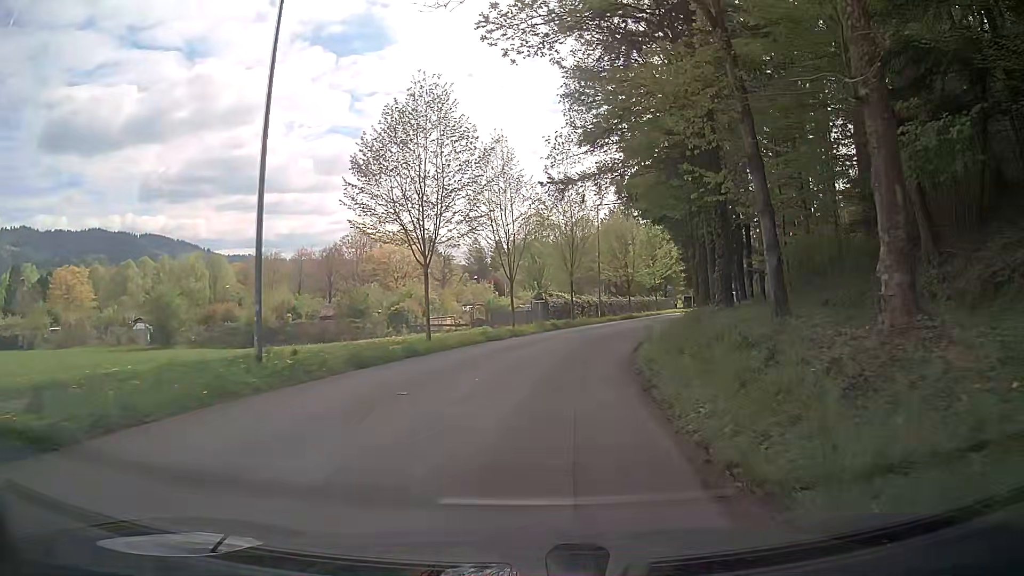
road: unclassified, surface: asphalt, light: Day
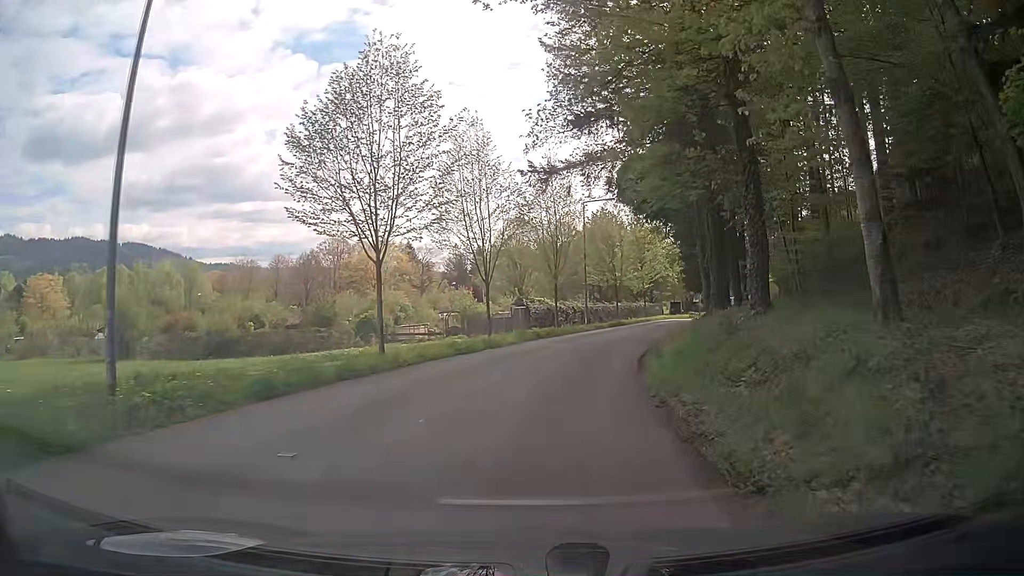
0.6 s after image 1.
(+0.1, +4.5) m; +1°
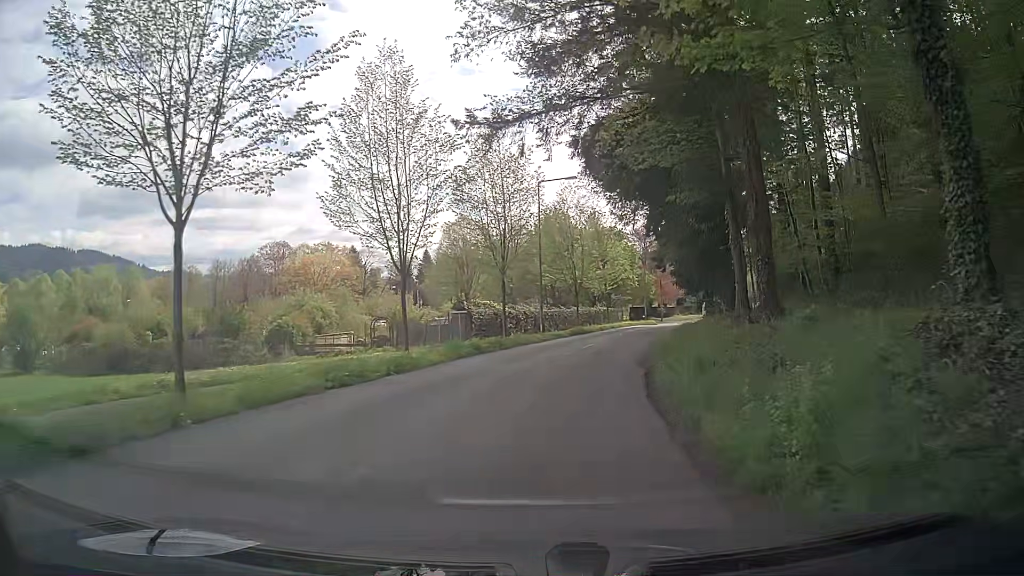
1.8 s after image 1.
(+0.4, +9.0) m; +4°
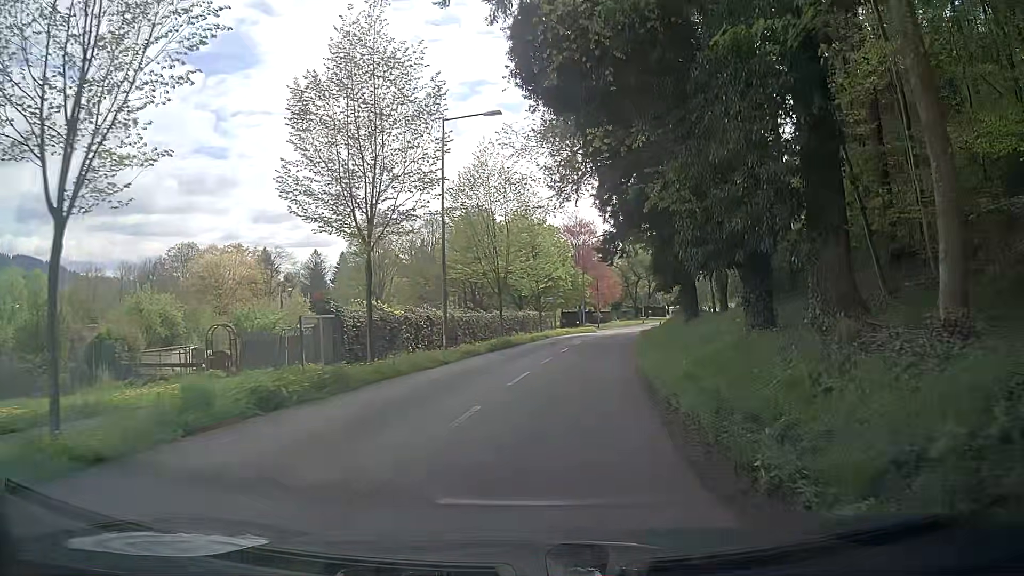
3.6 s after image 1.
(+0.9, +13.2) m; +6°
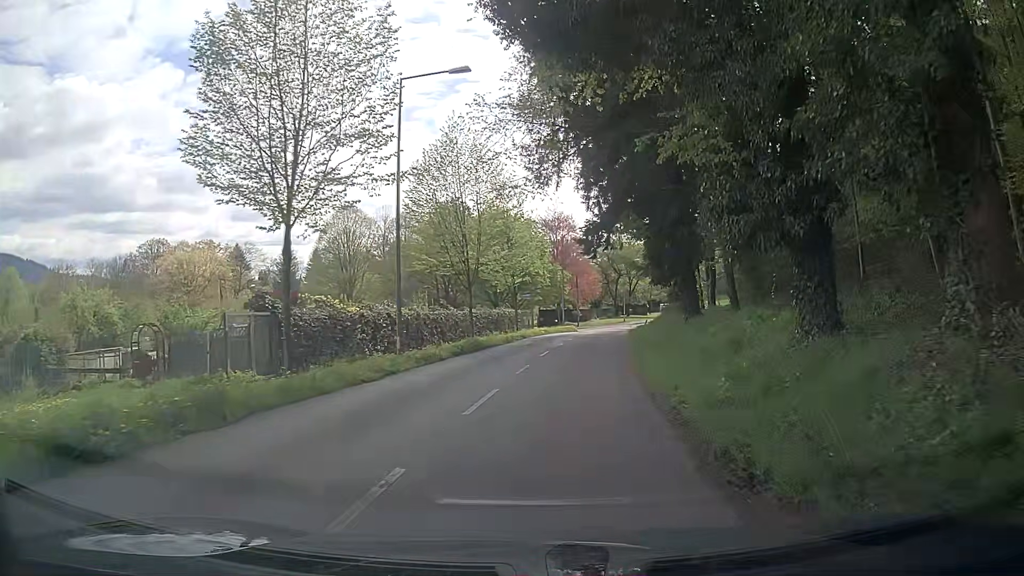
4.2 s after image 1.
(+0.1, +4.4) m; +2°
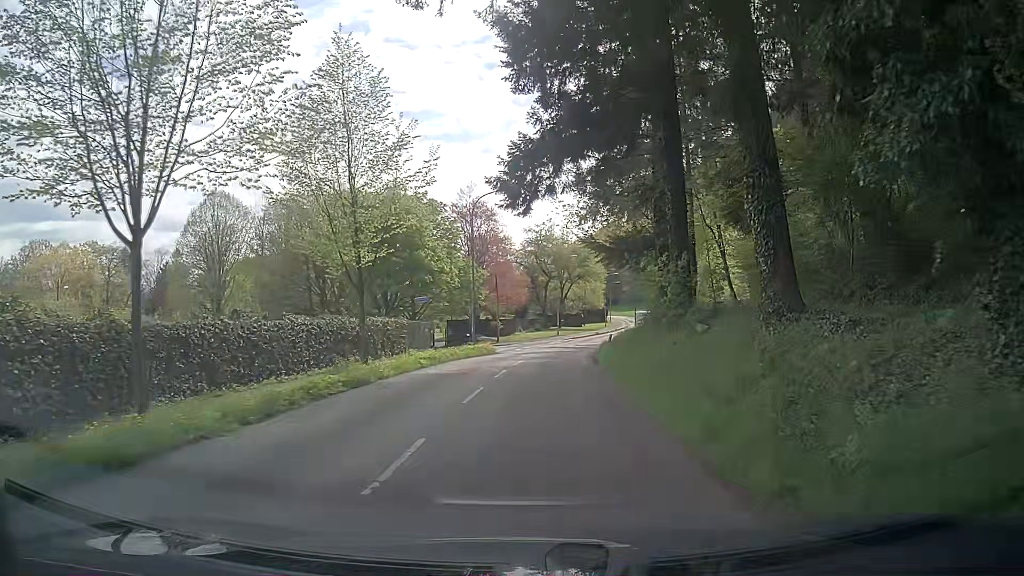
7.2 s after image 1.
(+1.8, +22.2) m; +7°
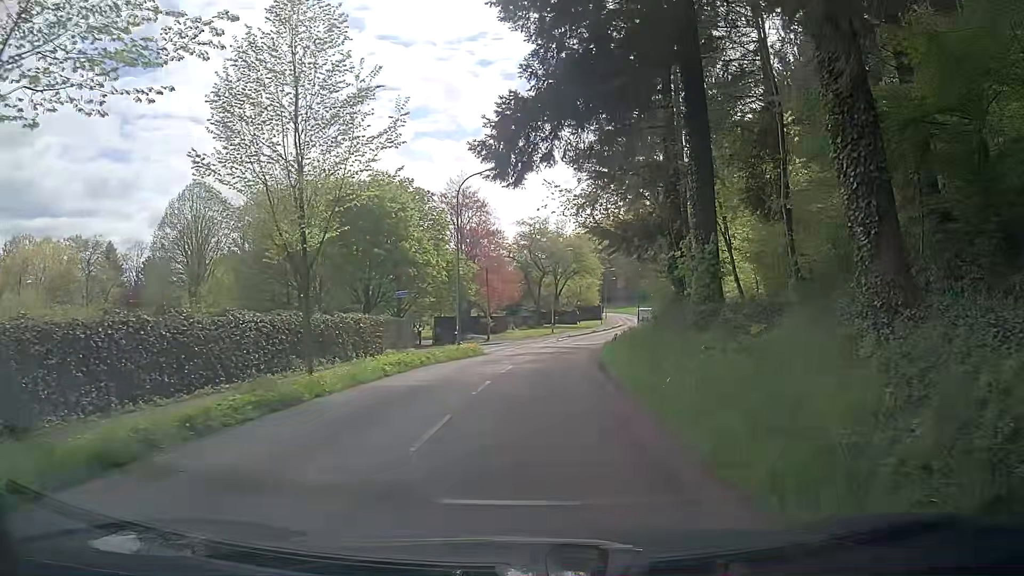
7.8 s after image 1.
(+0.1, +4.4) m; +1°
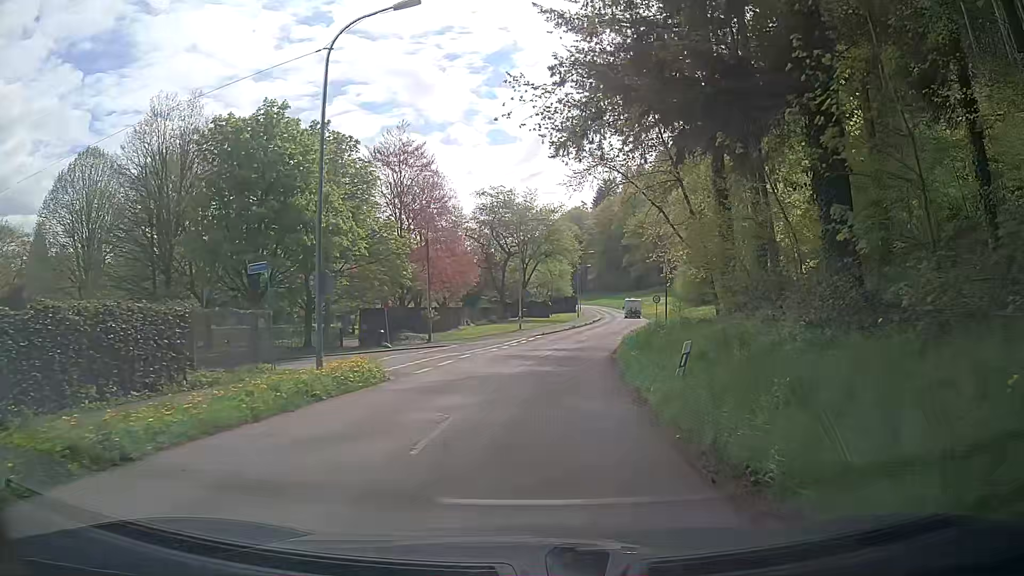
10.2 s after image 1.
(+0.3, +17.9) m; +3°
(0, +10) (+1, +20) (+2, +30) (+3, +40) (+5, +50) (+8, +59) (+10, +69) (+12, +79) (+13, +89) (+14, +99) m
